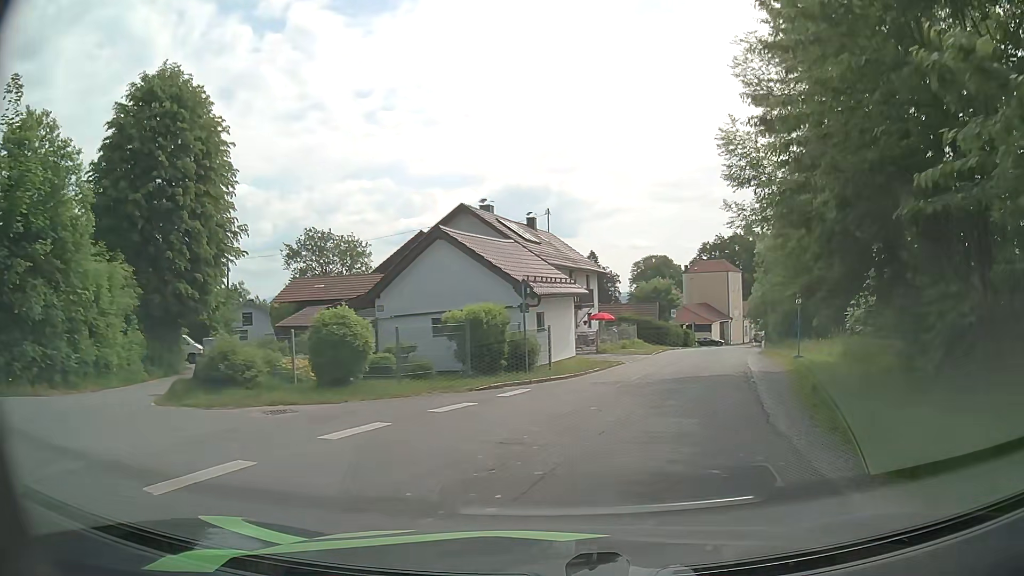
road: residential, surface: asphalt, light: Day
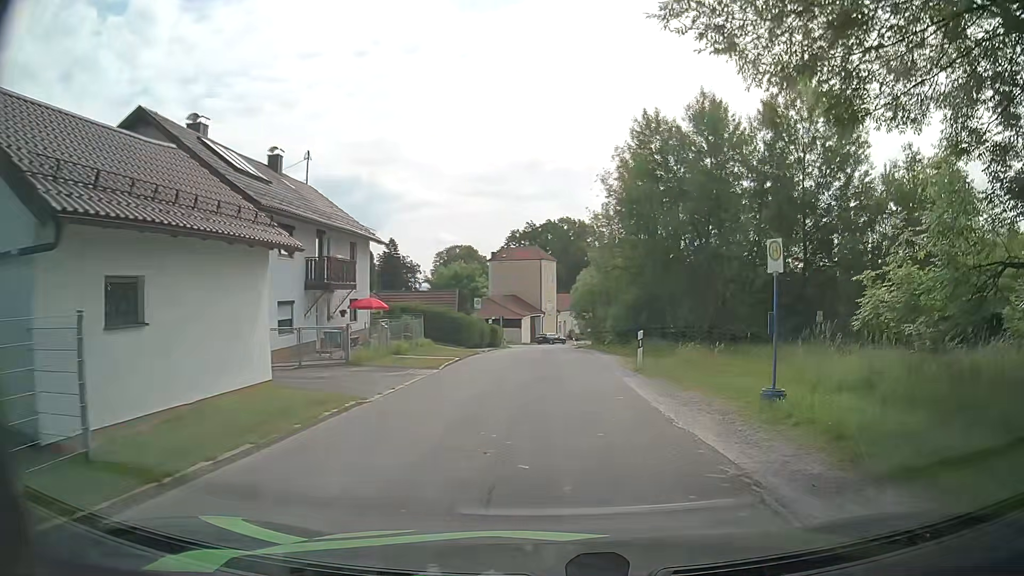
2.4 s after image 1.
(+2.1, +14.5) m; +17°
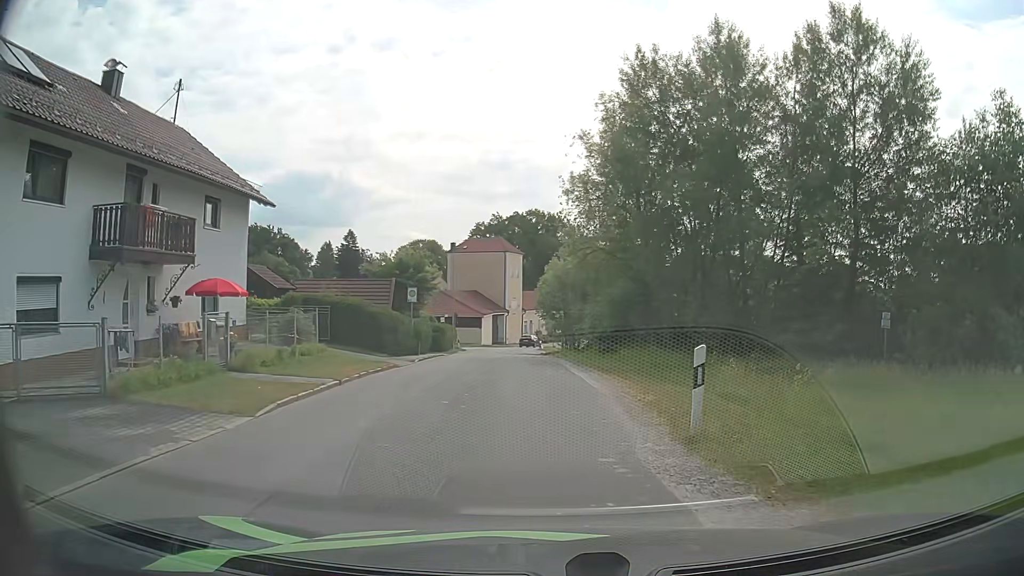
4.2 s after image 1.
(+0.3, +10.9) m; +2°
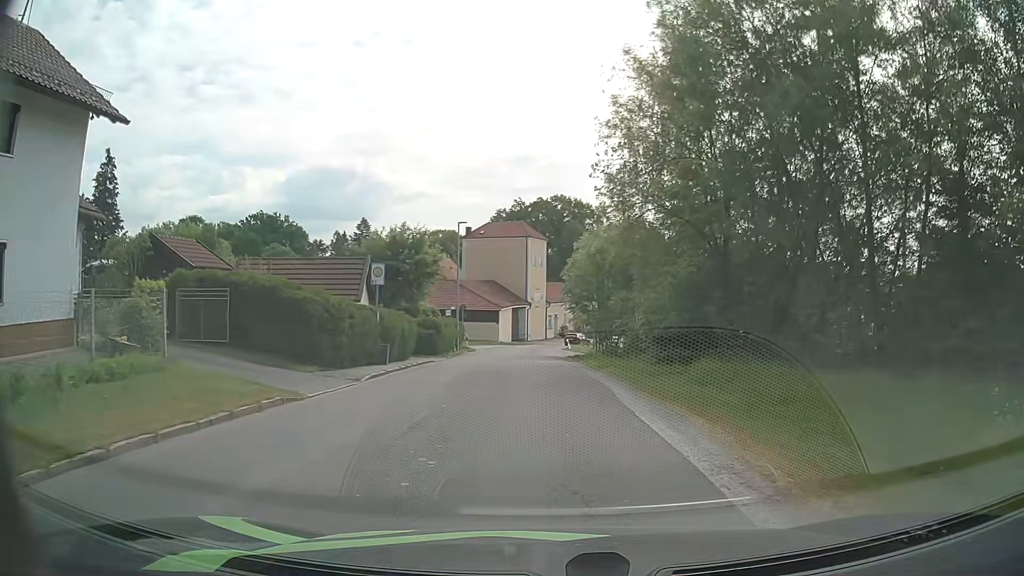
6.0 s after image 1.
(0.0, +10.8) m; -1°
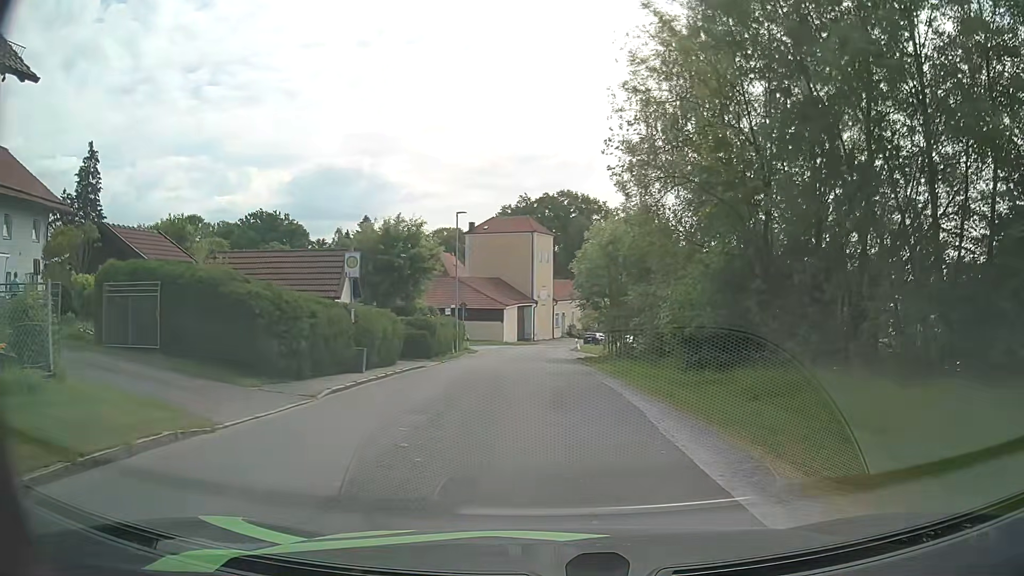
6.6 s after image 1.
(0.0, +3.6) m; -1°
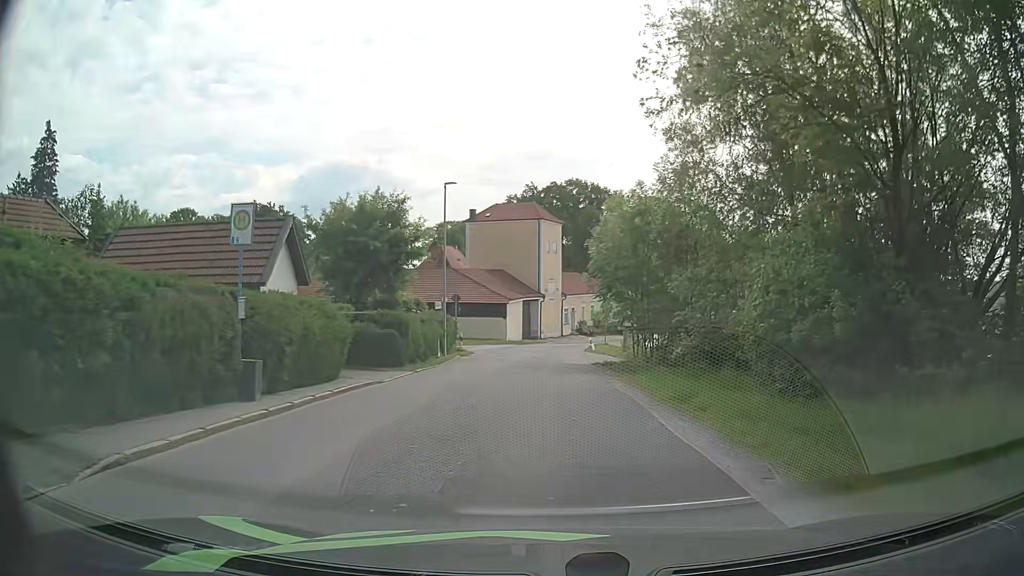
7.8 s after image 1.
(-0.1, +7.3) m; 0°
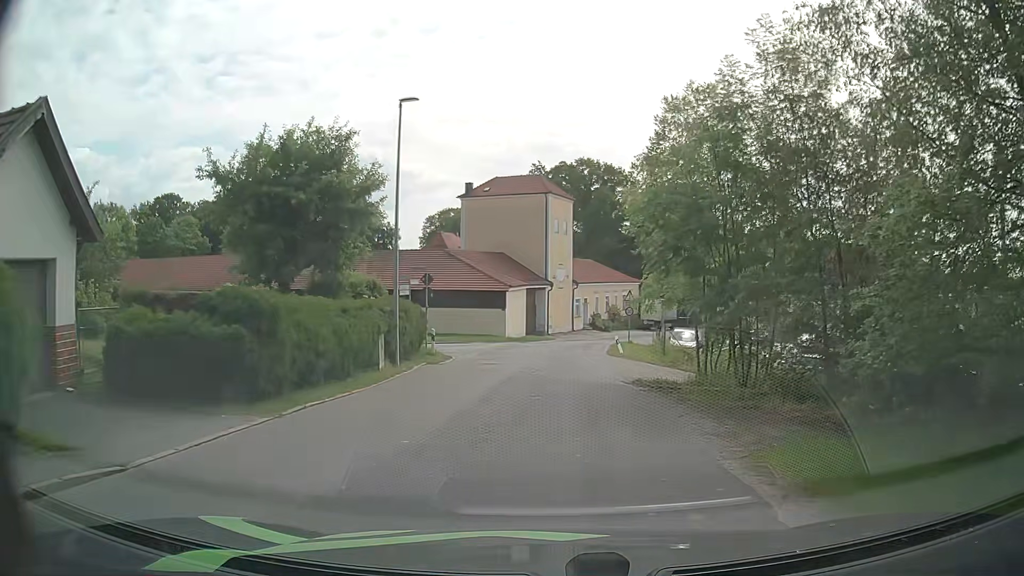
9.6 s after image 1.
(-0.1, +11.3) m; 0°
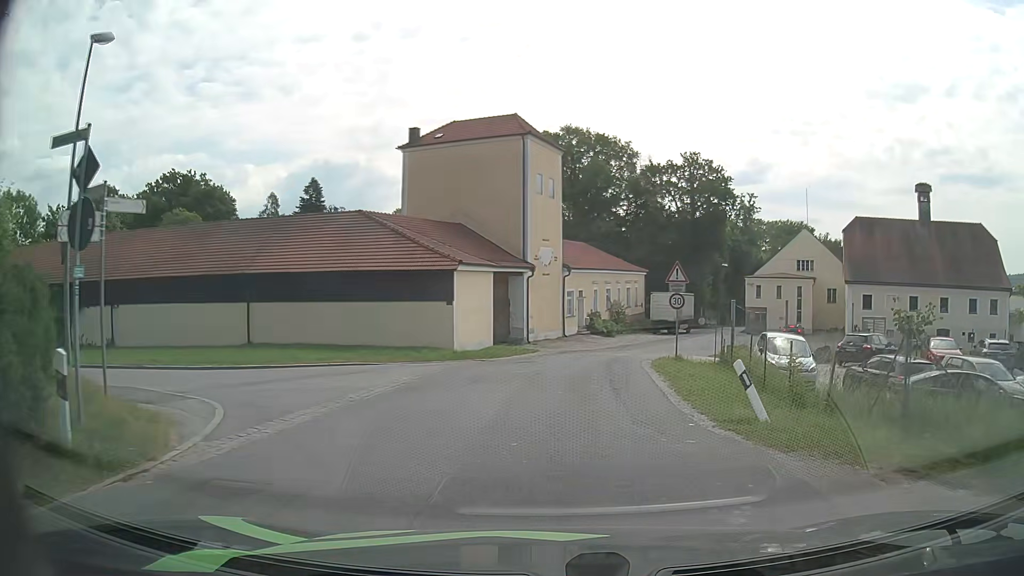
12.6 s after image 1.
(-0.1, +20.4) m; +1°
(0, +10) (+1, +20) (+3, +30) (+5, +39) (+9, +49) (+13, +58) (+17, +67) (+21, +76) (+25, +86) (+29, +95) m
